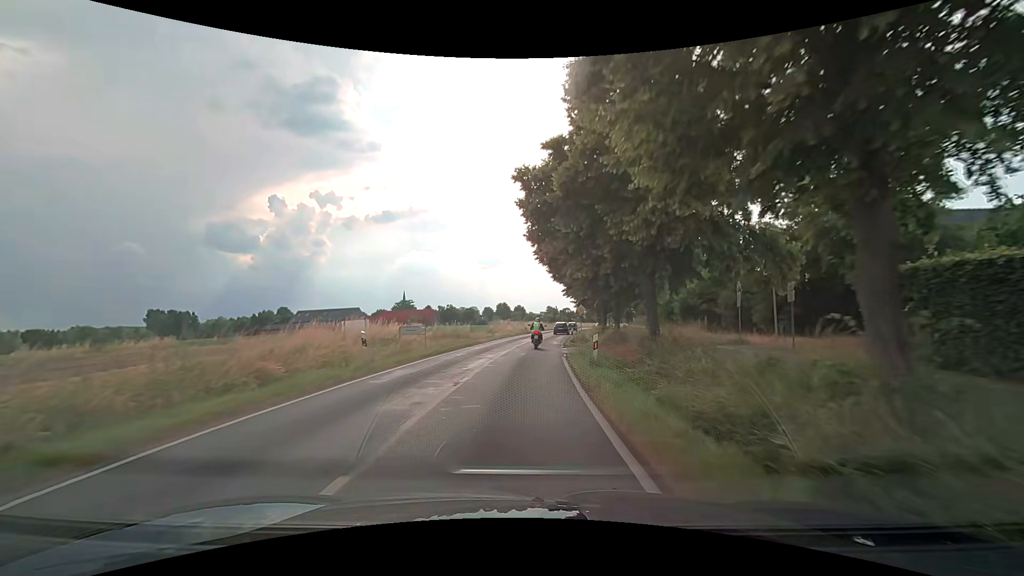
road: secondary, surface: asphalt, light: Day
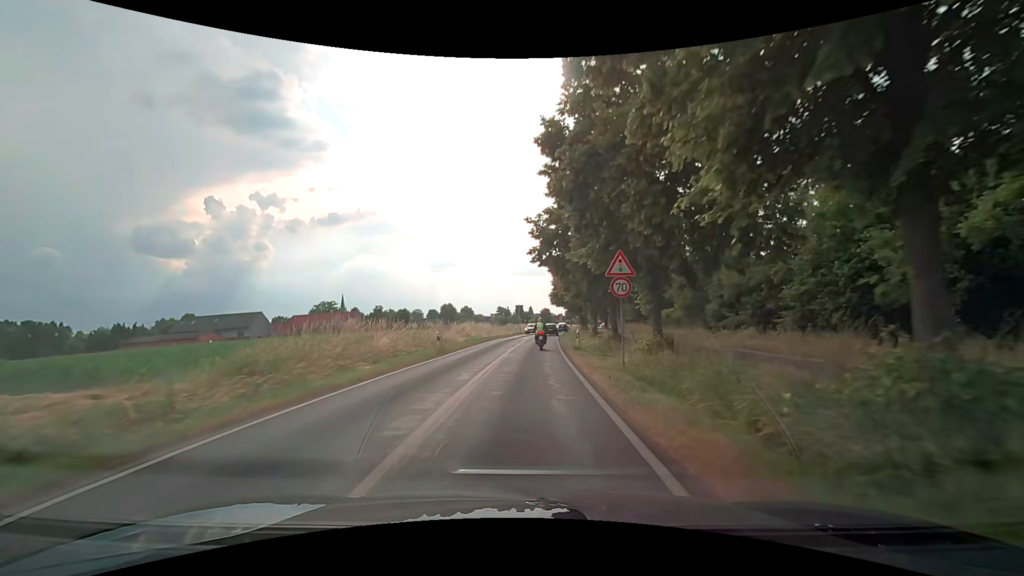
(+1.9, +40.6) m; +5°
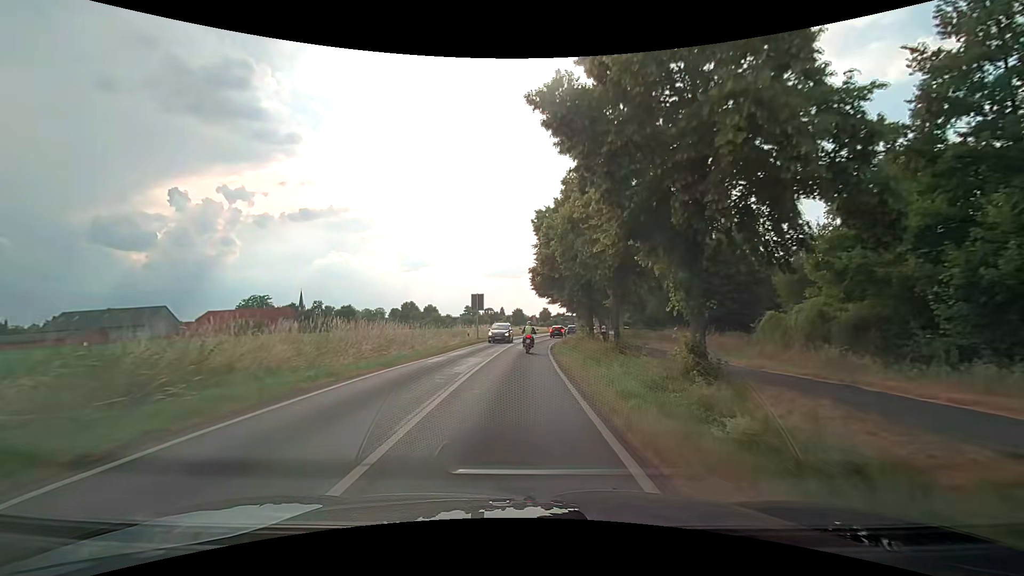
(+1.3, +31.8) m; +3°
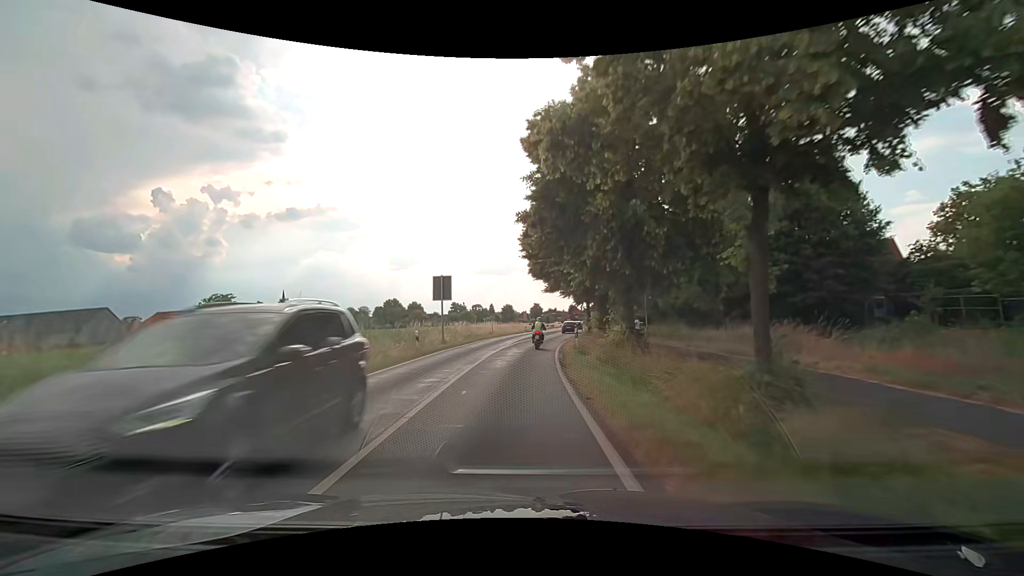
(+0.2, +15.8) m; +1°
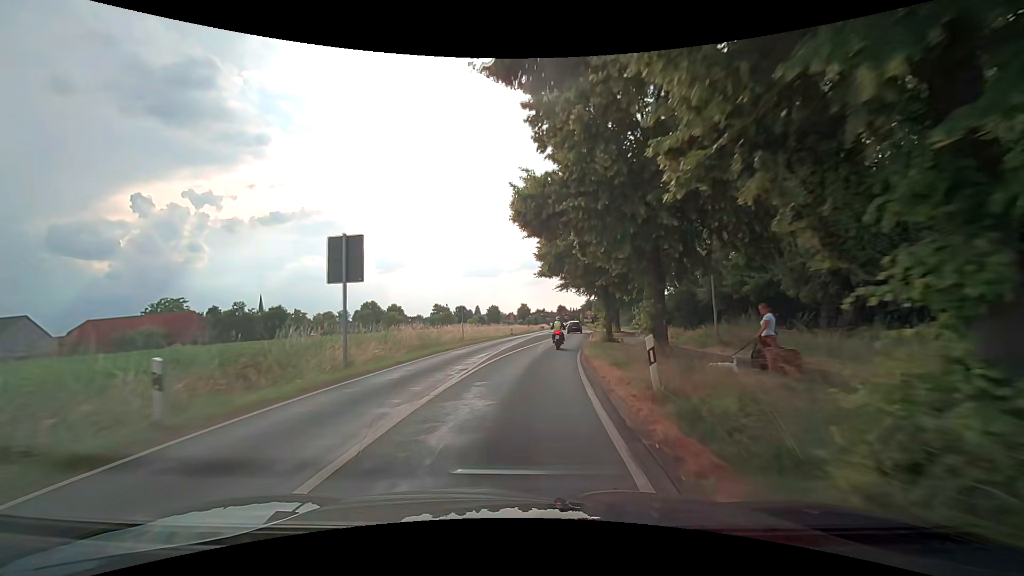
(+0.3, +15.8) m; +2°
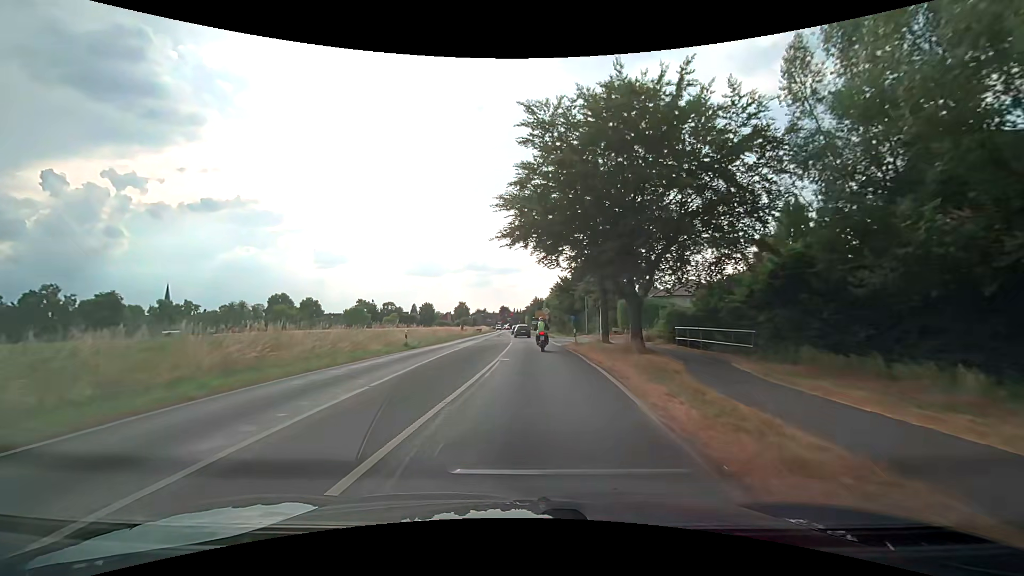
(+1.8, +30.9) m; +6°
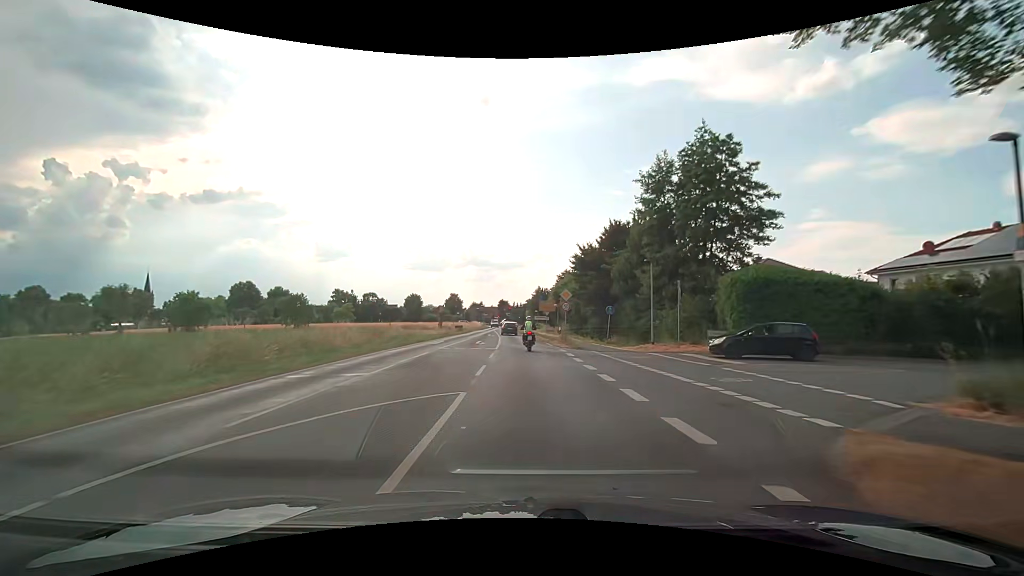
(+0.5, +29.3) m; 0°
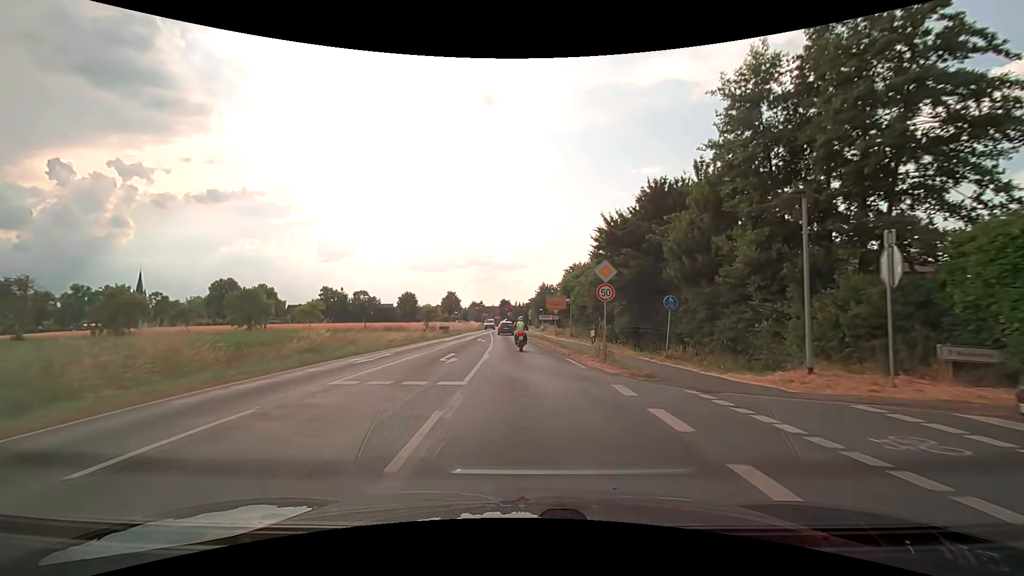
(+0.1, +14.5) m; 0°
(0, +10) (0, +20) (-1, +30) (-1, +40) (-2, +50) (-2, +60) (-3, +70) (-3, +80) (-4, +90) (-4, +100) m
